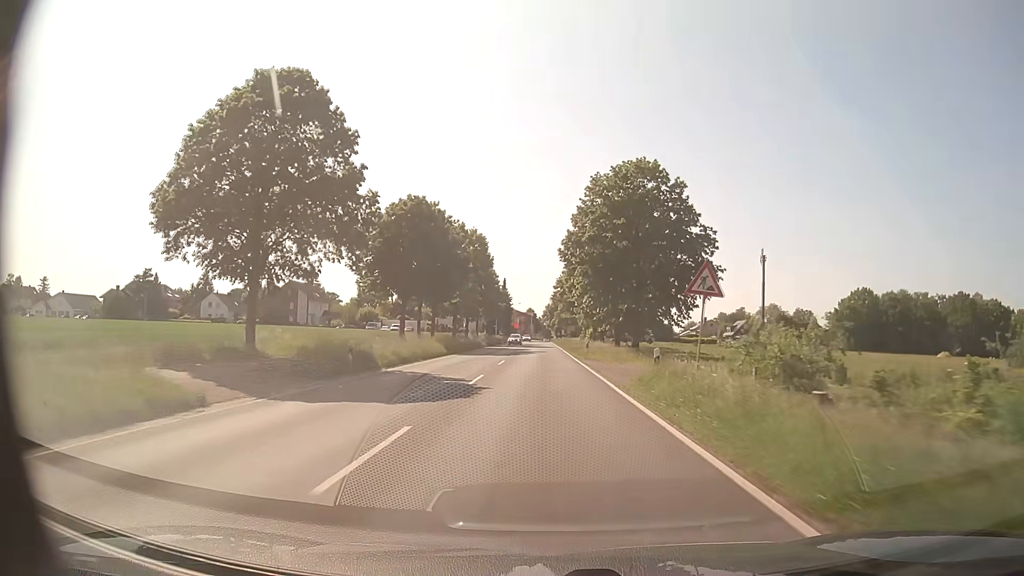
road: secondary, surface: asphalt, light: Day
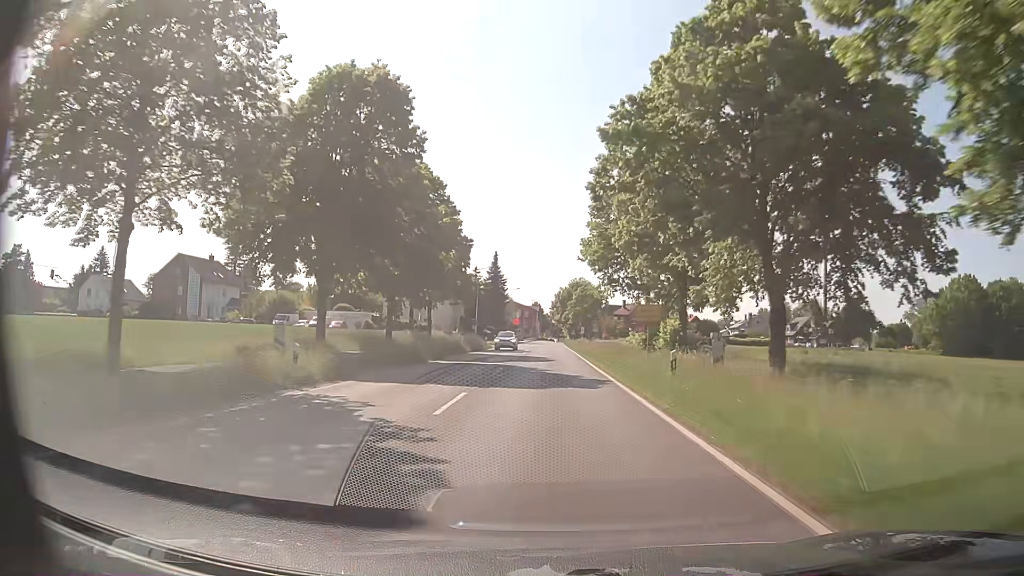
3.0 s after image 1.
(0.0, +54.5) m; 0°
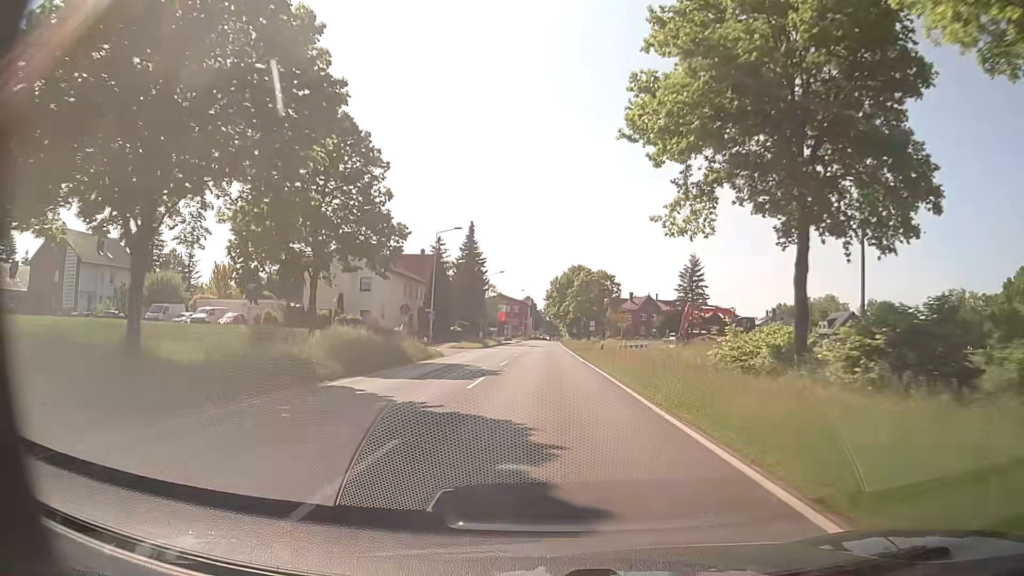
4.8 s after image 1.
(-0.1, +30.9) m; 0°
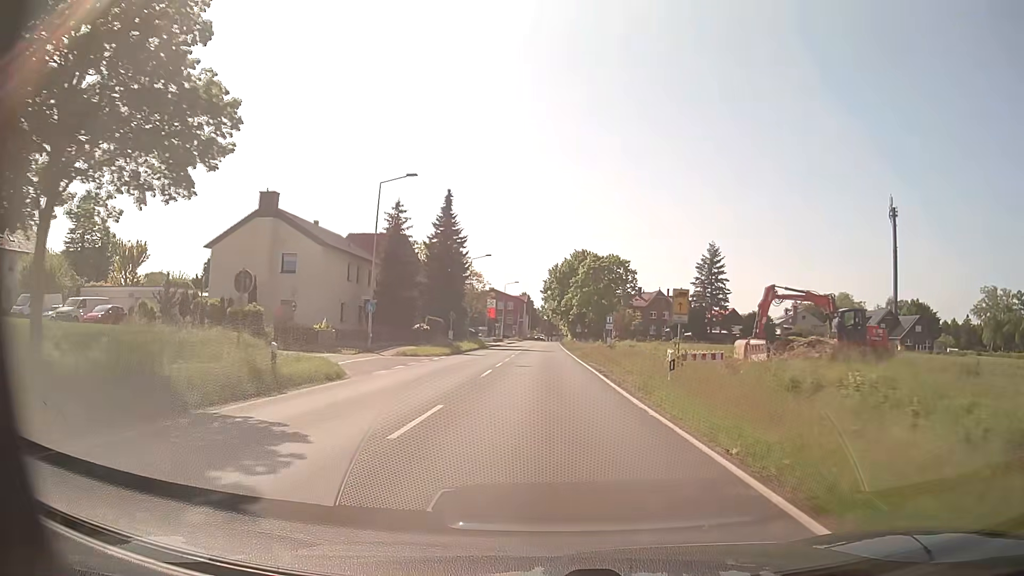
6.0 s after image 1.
(0.0, +19.8) m; 0°
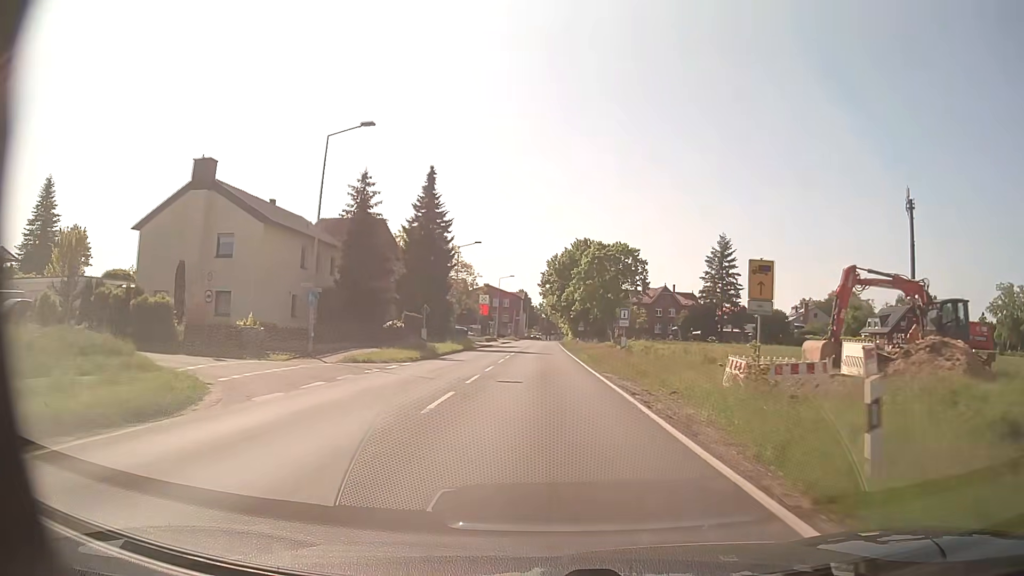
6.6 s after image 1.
(0.0, +9.7) m; 0°
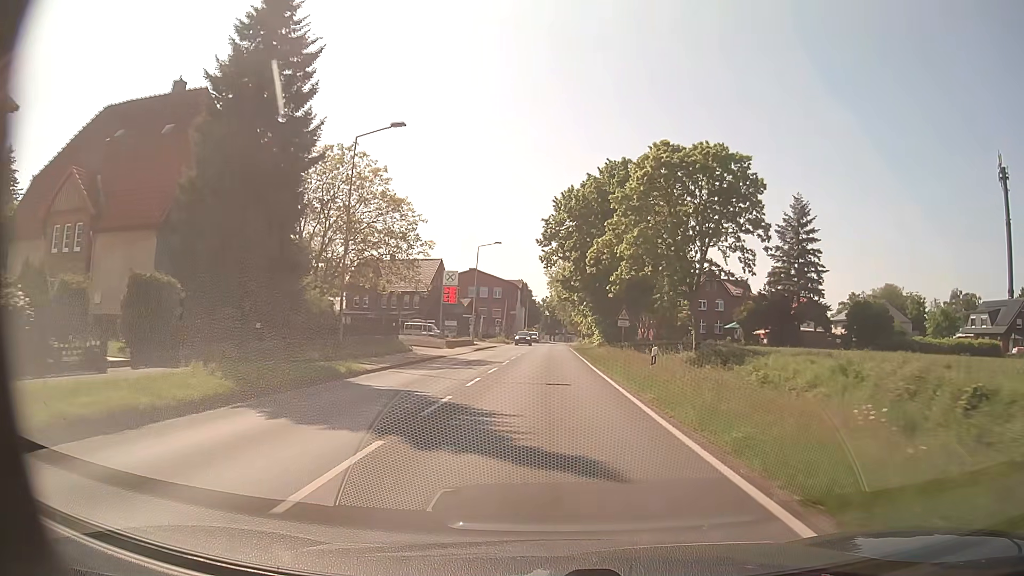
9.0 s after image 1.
(-0.2, +37.7) m; 0°
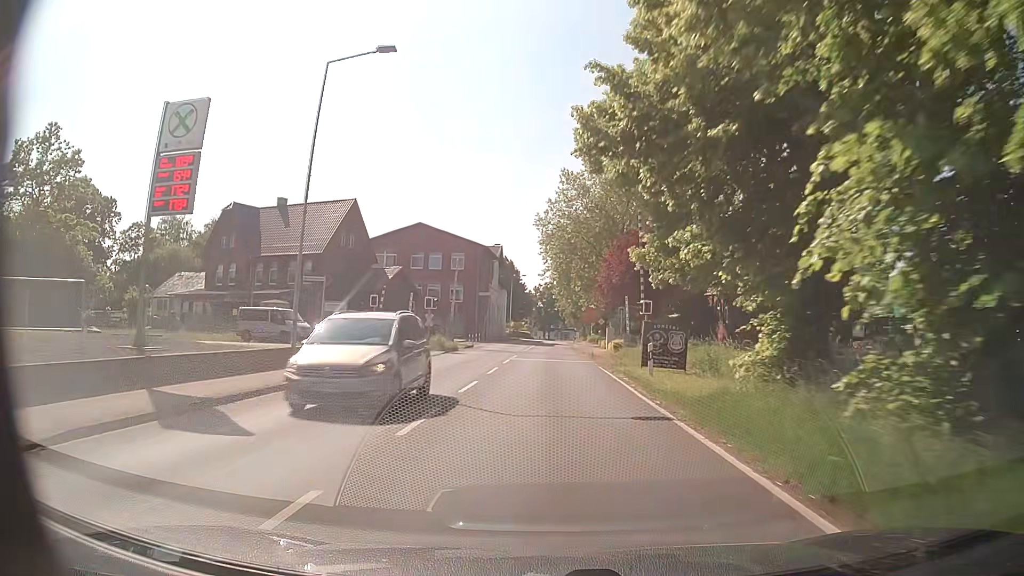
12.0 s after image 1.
(+0.2, +45.6) m; 0°
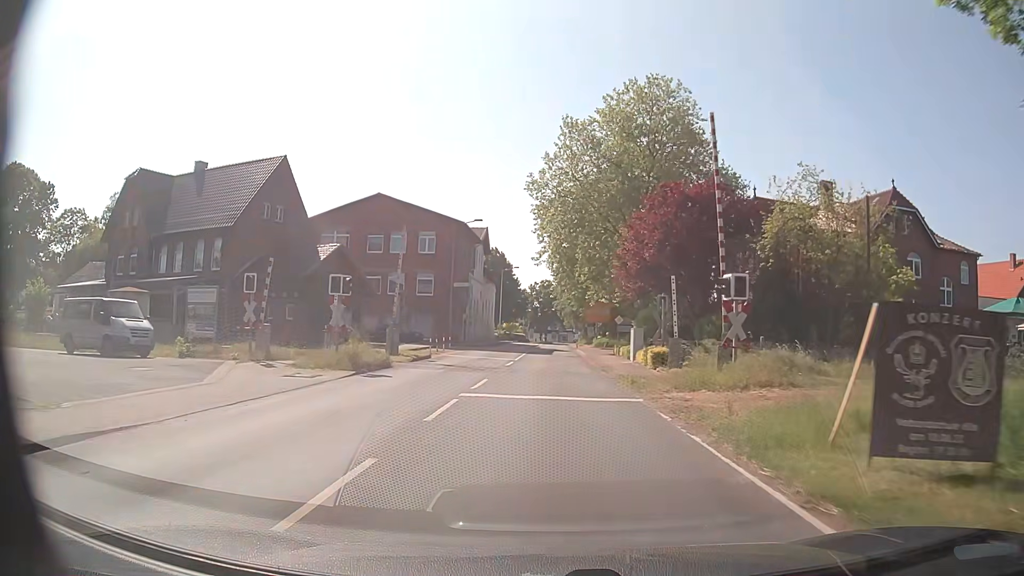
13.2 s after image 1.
(0.0, +16.4) m; +1°
(0, +10) (0, +20) (0, +30) (0, +40) (0, +50) (0, +60) (0, +70) (+1, +80) (+1, +90) (+1, +100) m
